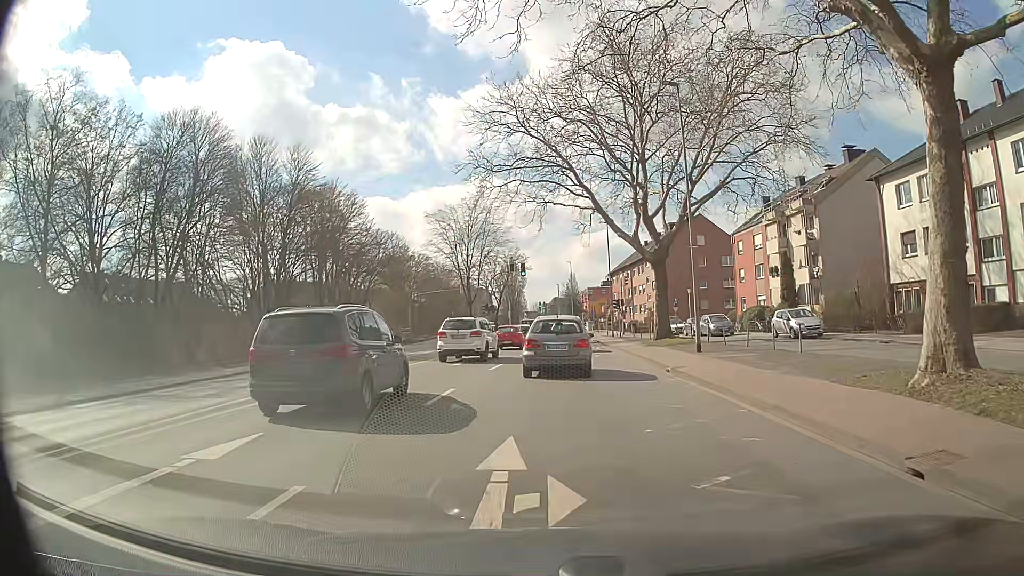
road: secondary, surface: asphalt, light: Day
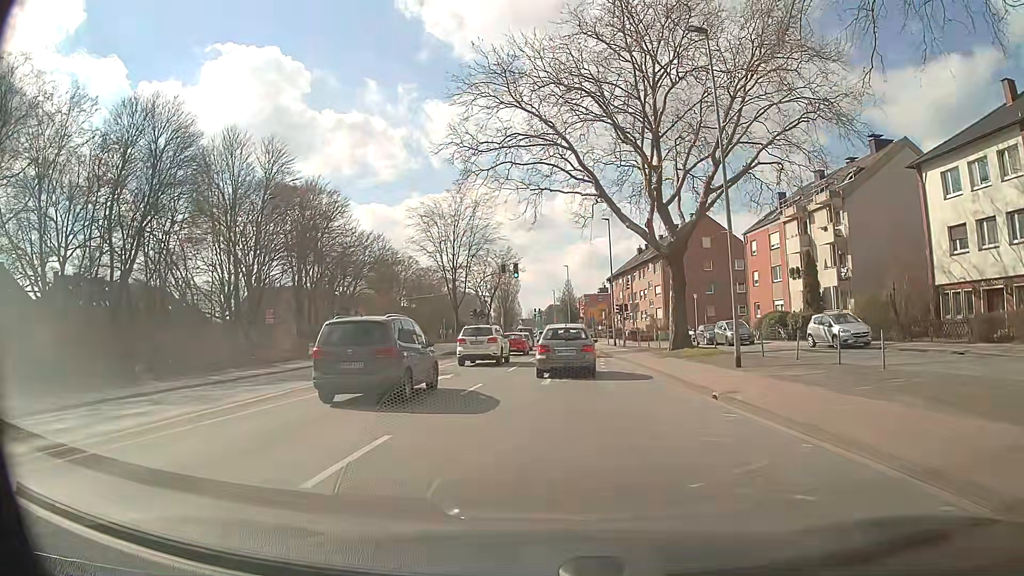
(+0.1, +6.0) m; +2°
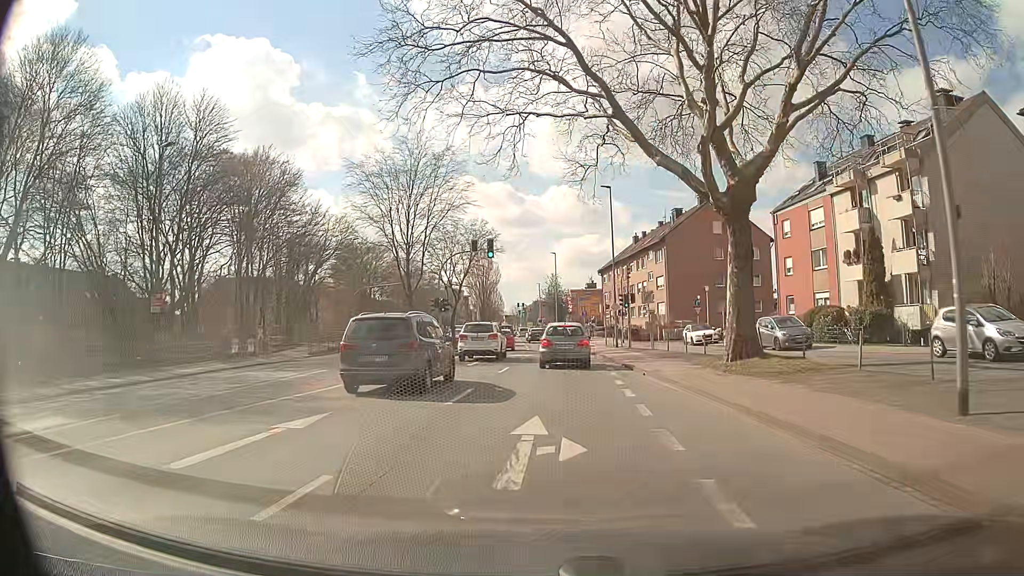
(-0.2, +12.1) m; 0°
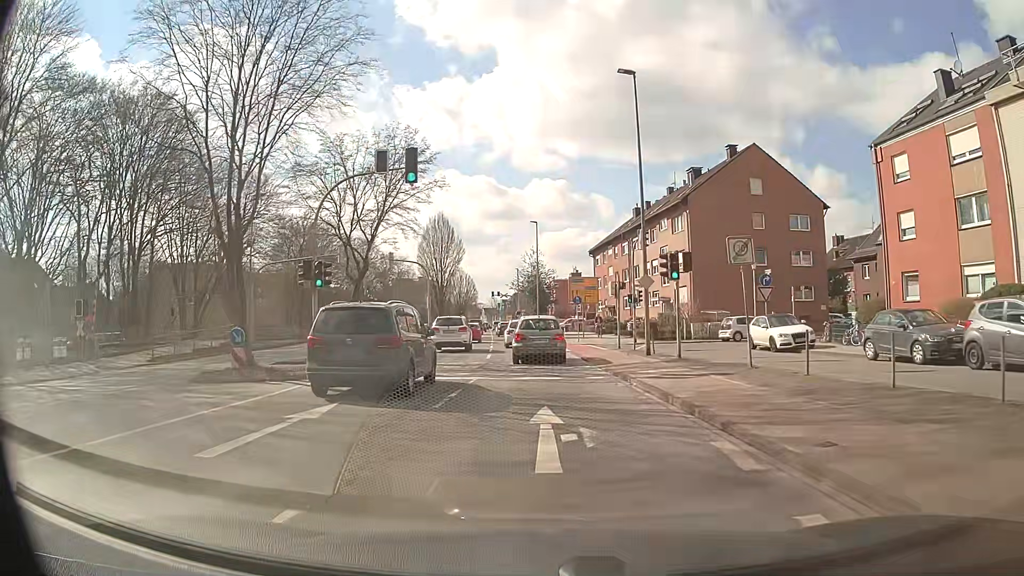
(+0.1, +19.7) m; +1°
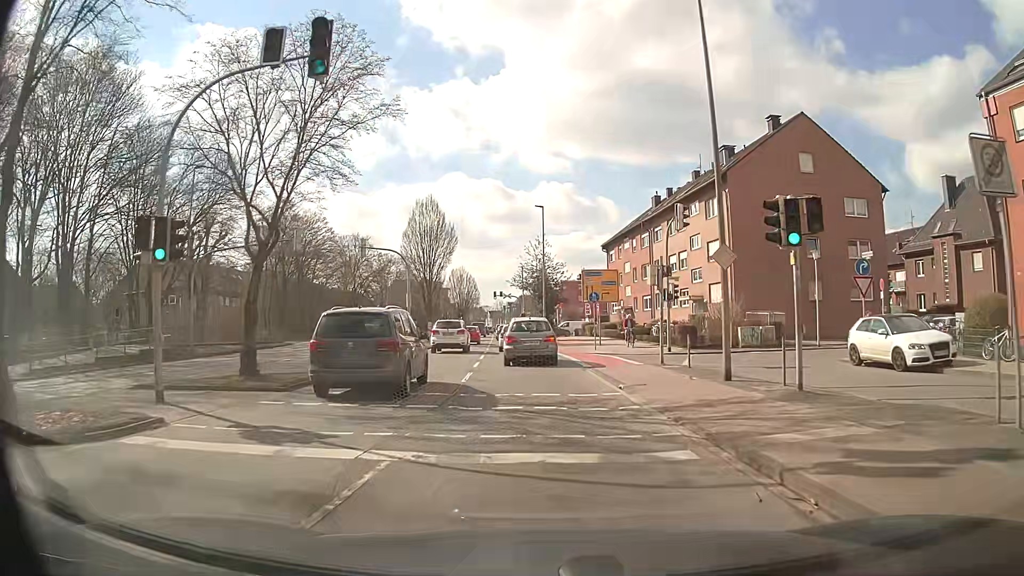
(-0.1, +9.6) m; -2°
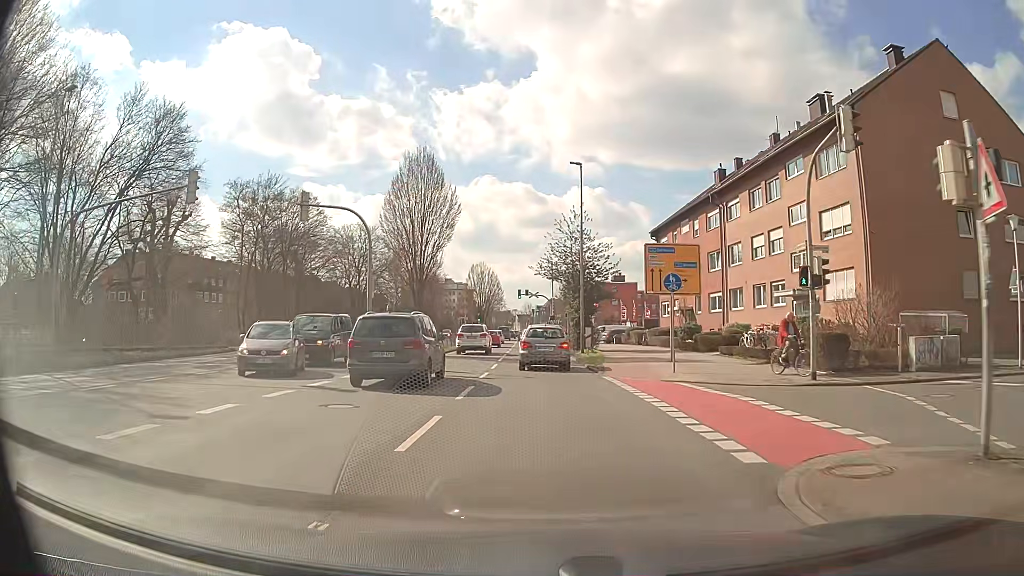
(-0.1, +15.1) m; -1°
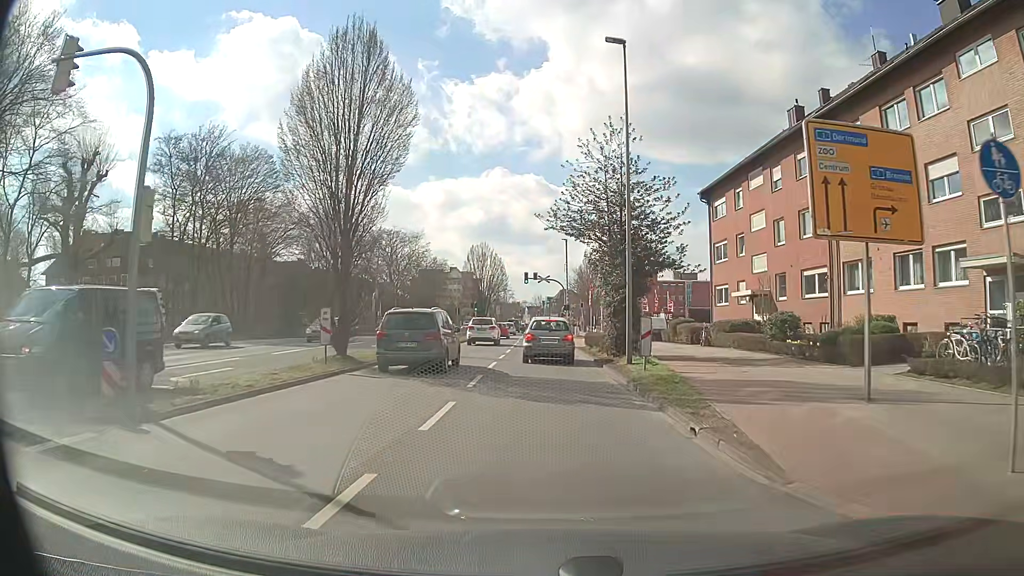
(-0.3, +15.9) m; -1°
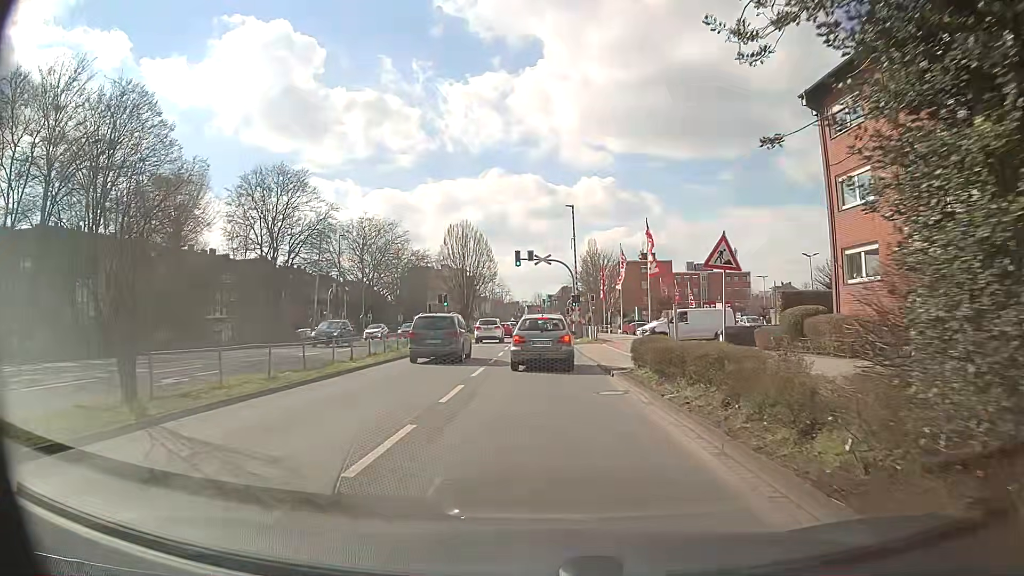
(0.0, +20.1) m; 0°
(0, +10) (0, +20) (0, +30) (0, +40) (0, +50) (0, +60) (-1, +70) (-1, +80) (-1, +90) (-1, +100) m
